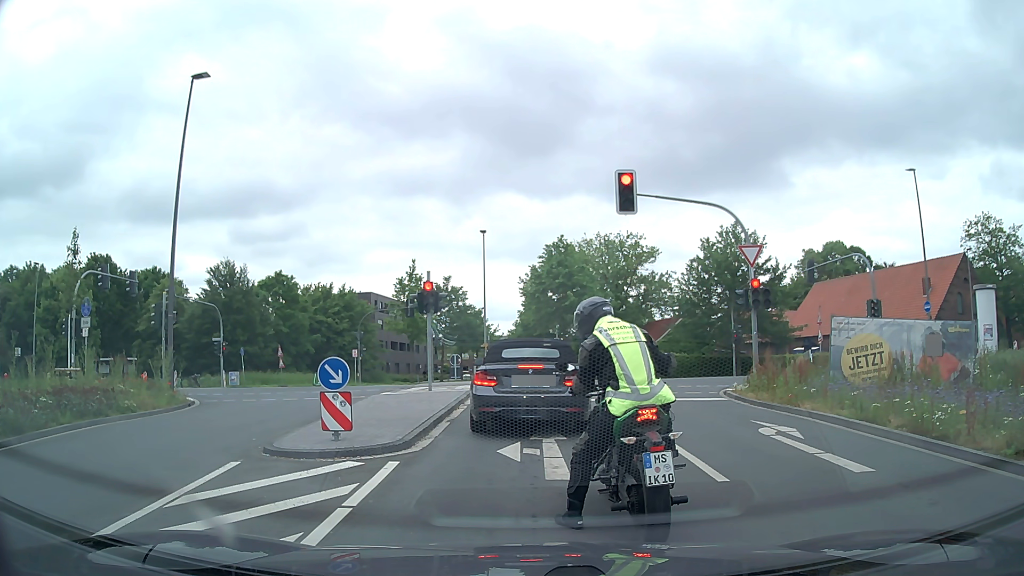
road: secondary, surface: asphalt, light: Day
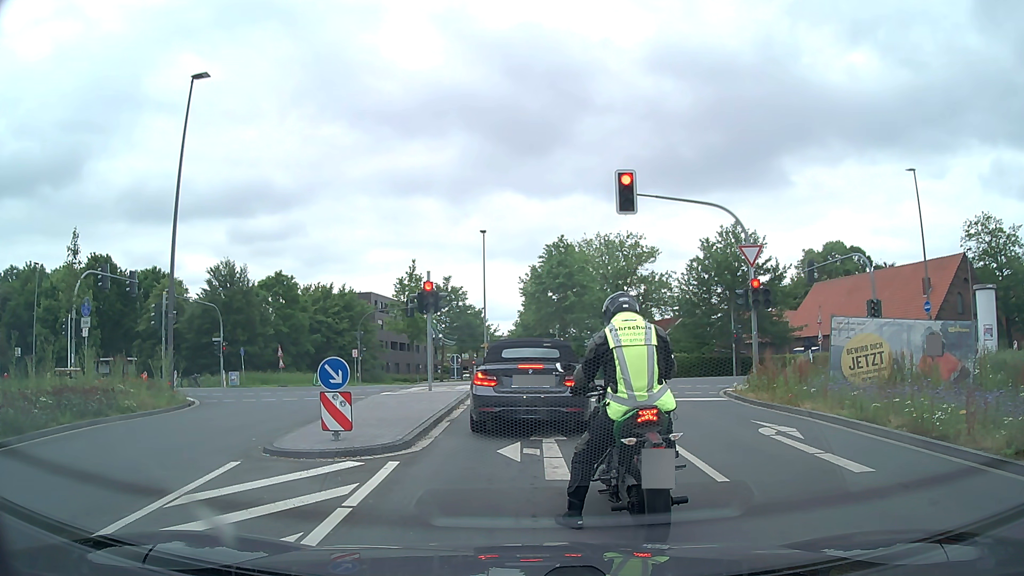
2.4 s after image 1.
(0.0, 0.0) m; 0°
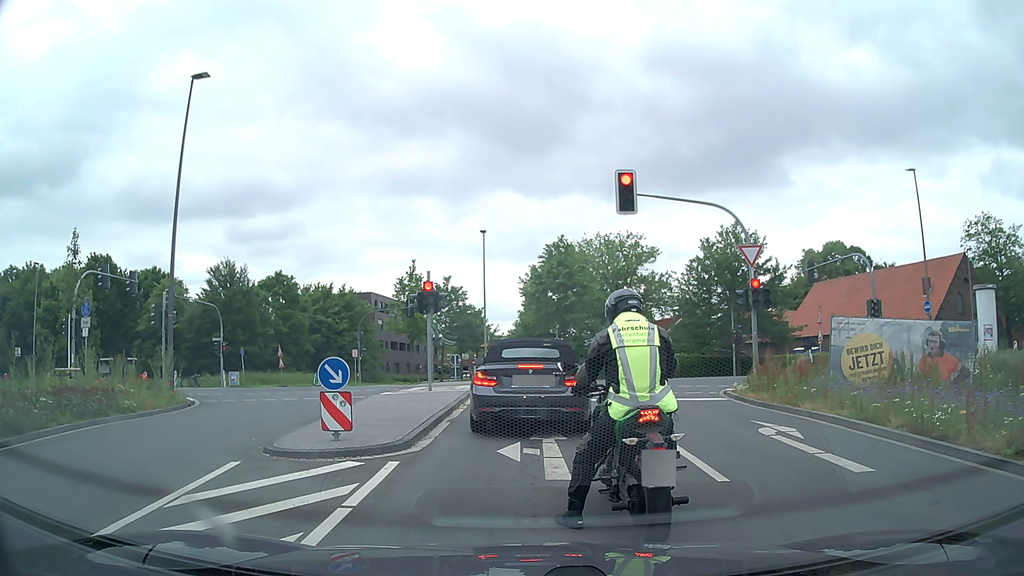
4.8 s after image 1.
(0.0, 0.0) m; 0°
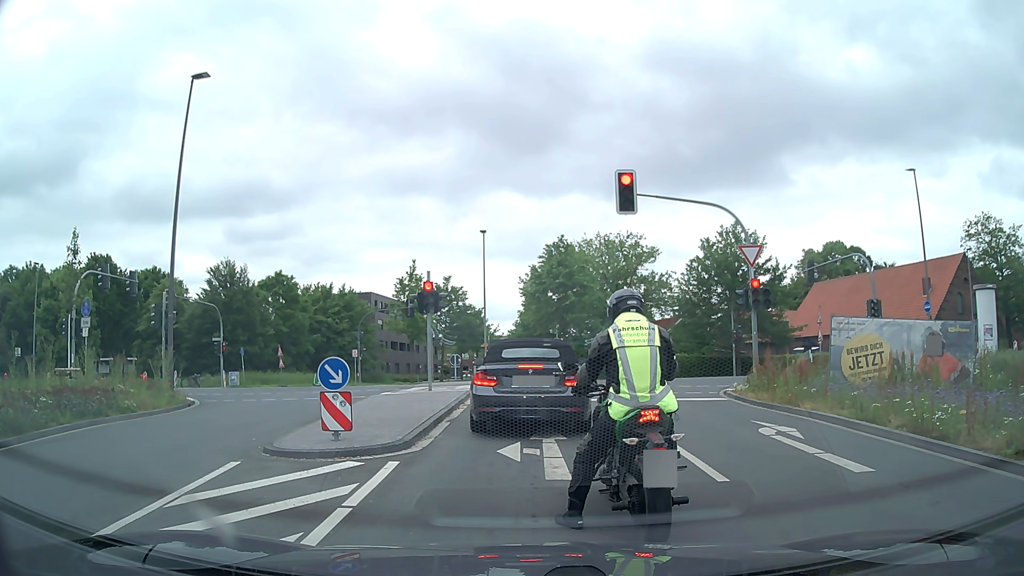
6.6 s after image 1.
(0.0, 0.0) m; 0°
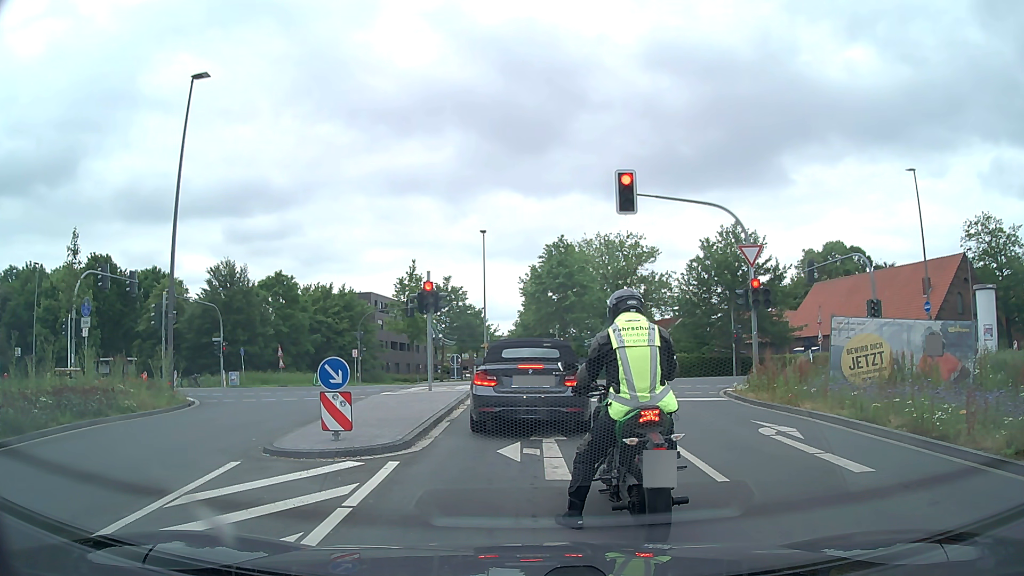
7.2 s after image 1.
(0.0, 0.0) m; 0°
